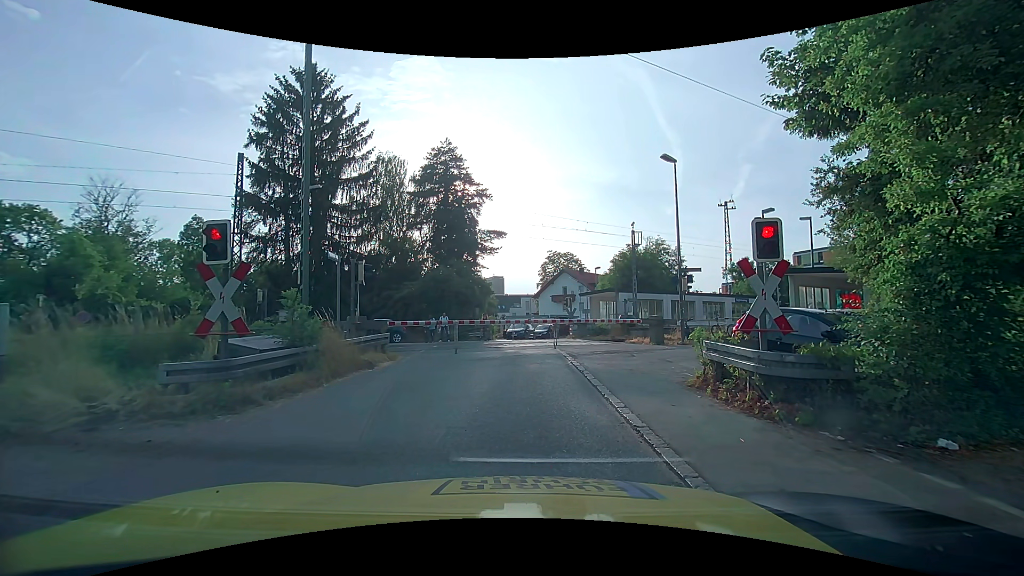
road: unclassified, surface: asphalt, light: Day
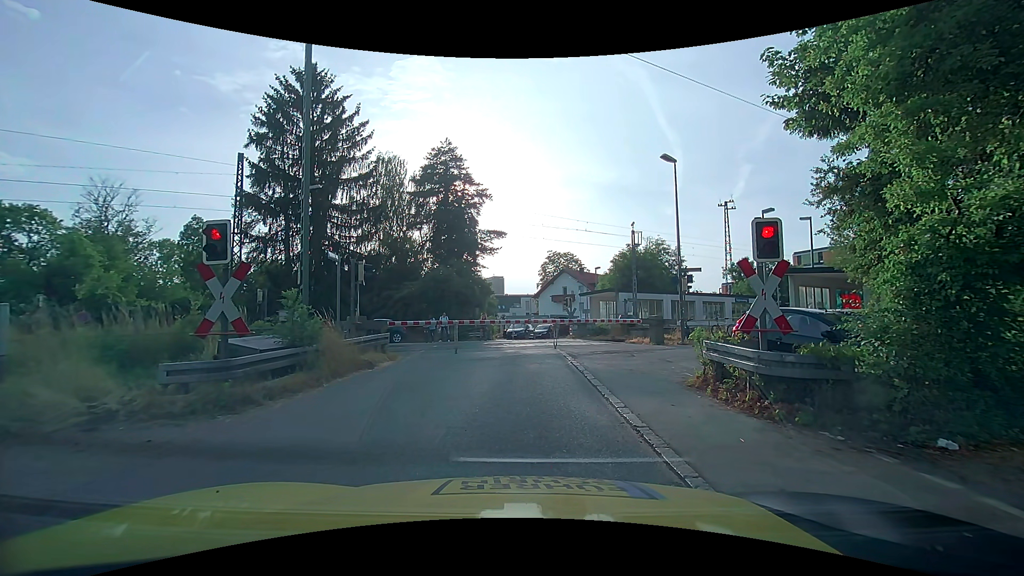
(0.0, 0.0) m; 0°
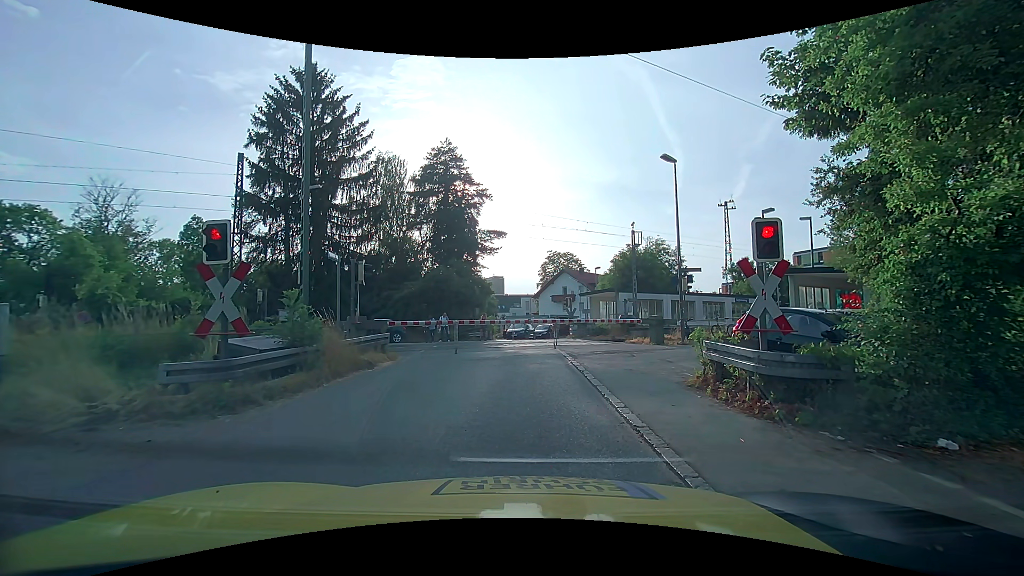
(0.0, 0.0) m; 0°
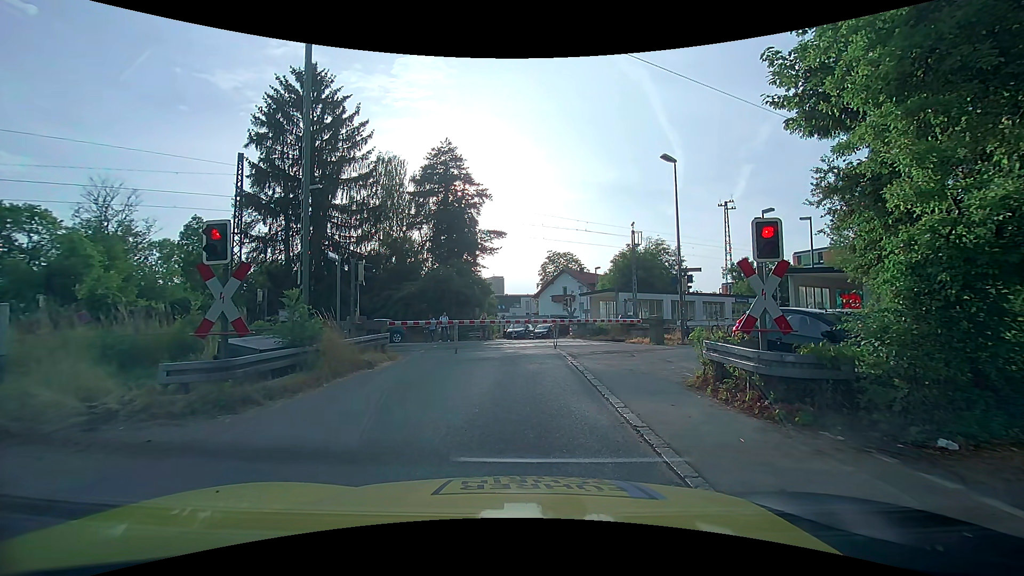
(0.0, 0.0) m; 0°
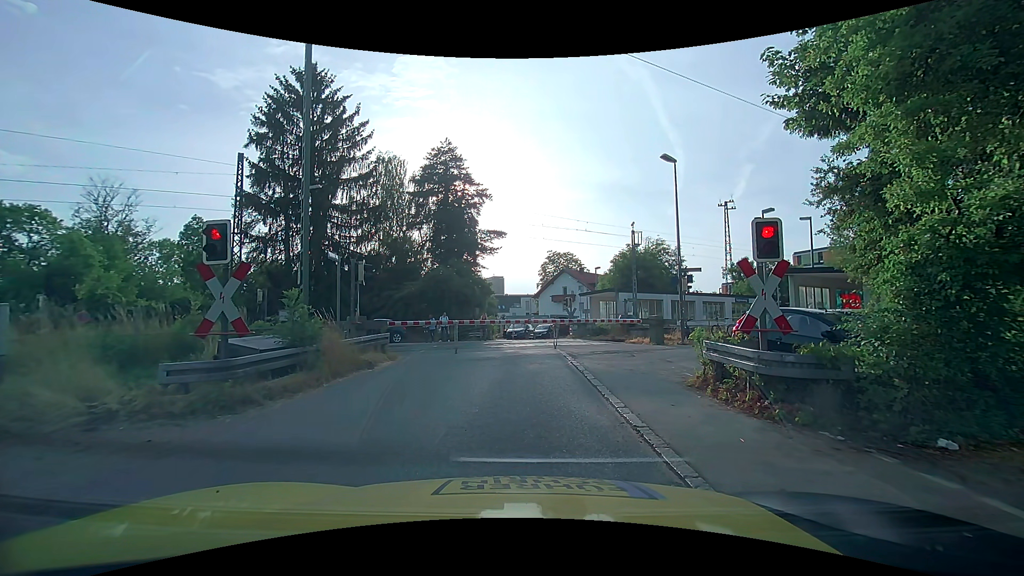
(0.0, 0.0) m; 0°
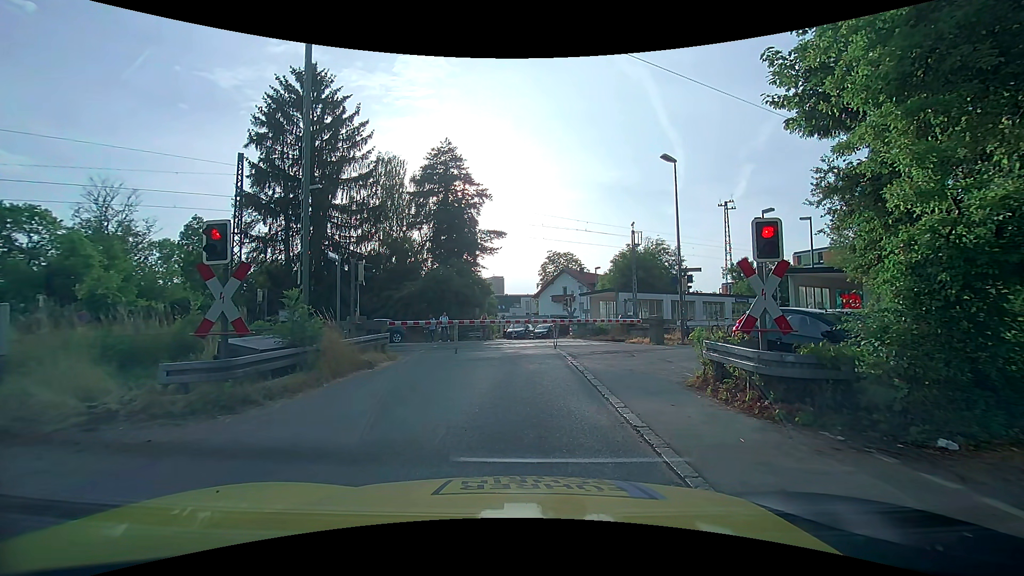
(0.0, 0.0) m; 0°
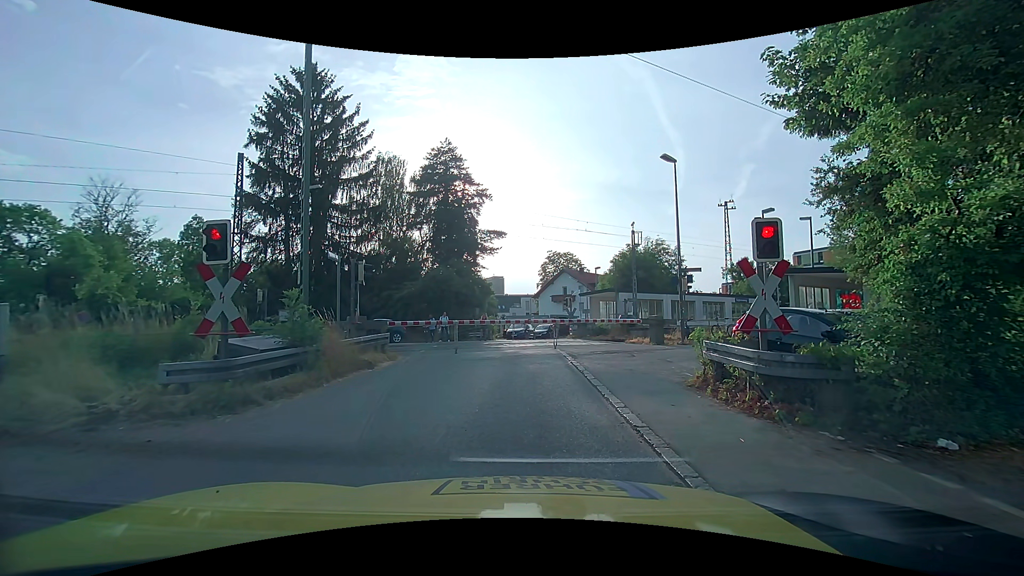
(0.0, 0.0) m; 0°
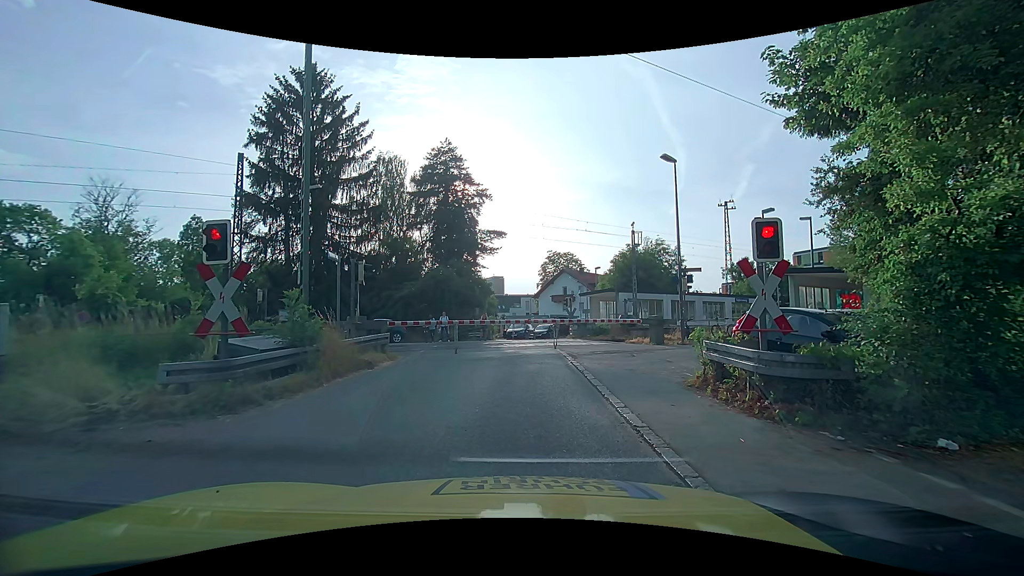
(0.0, 0.0) m; 0°
